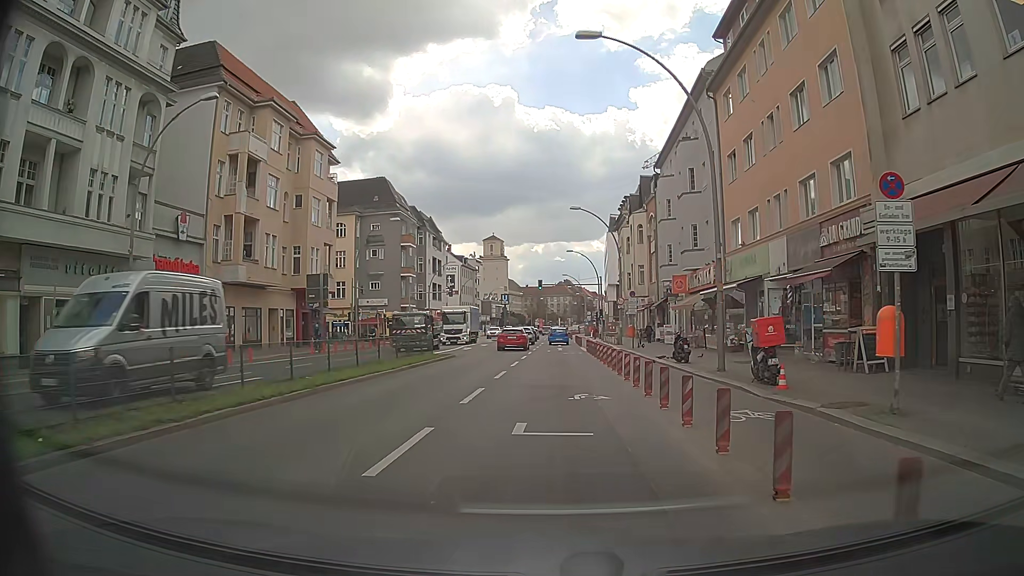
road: primary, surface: asphalt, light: Day
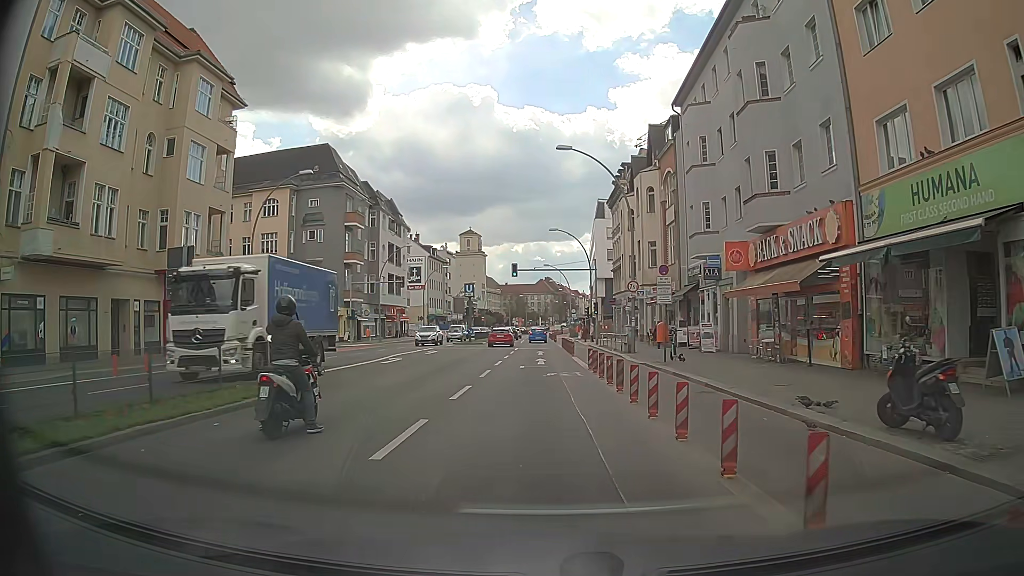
(+0.2, +17.2) m; 0°
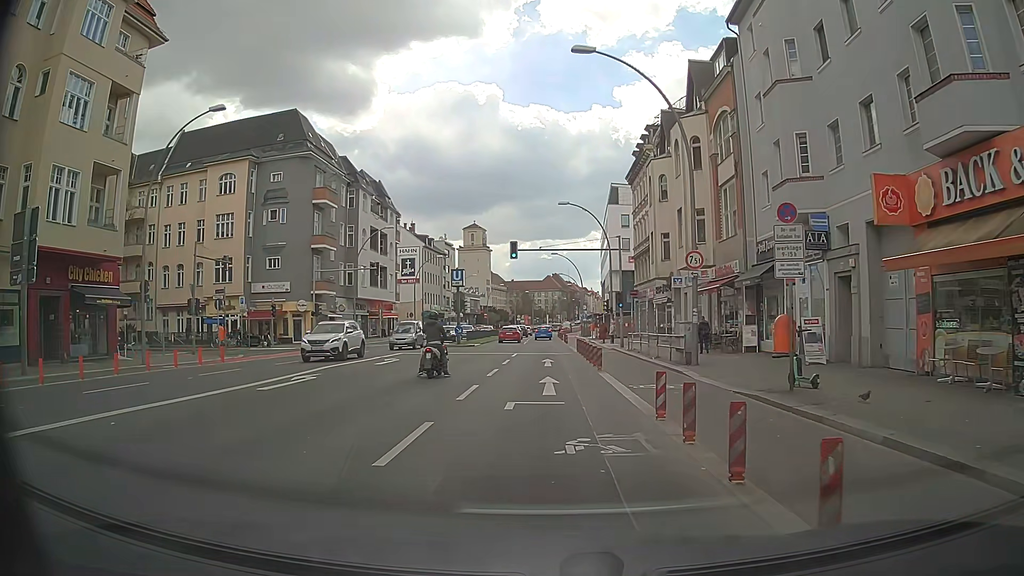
(+0.1, +12.3) m; +1°
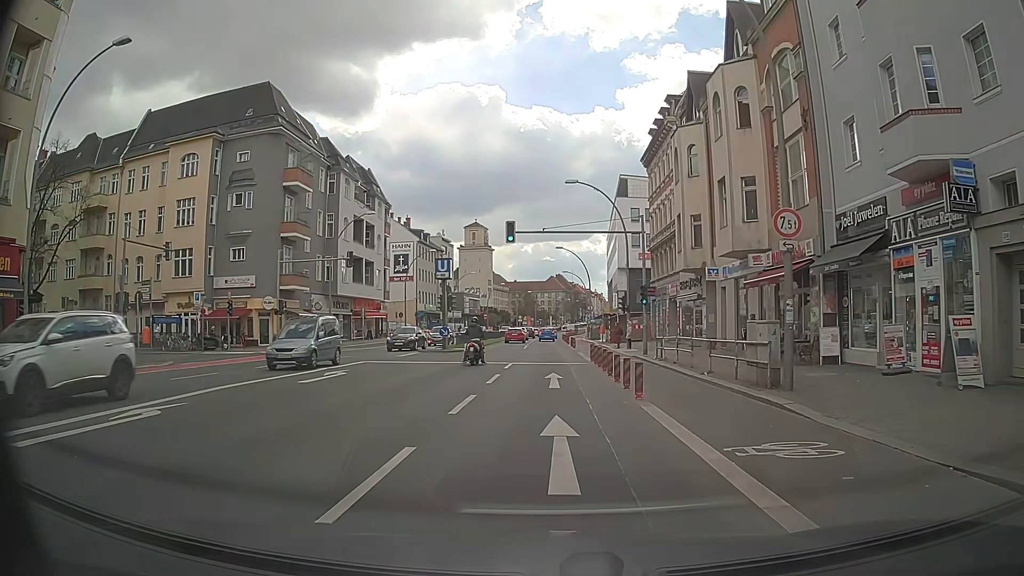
(-0.1, +8.0) m; -1°
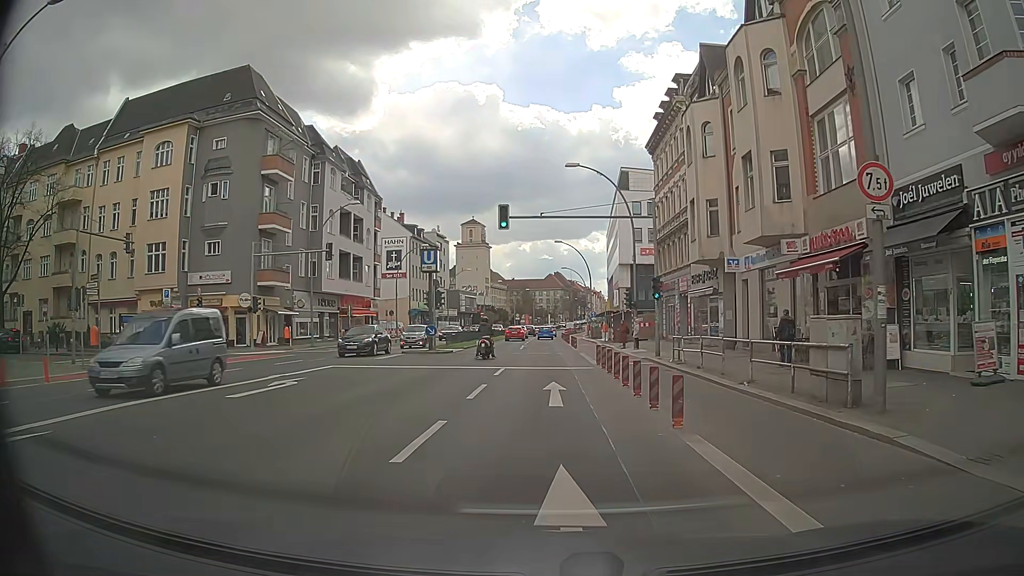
(0.0, +3.9) m; 0°
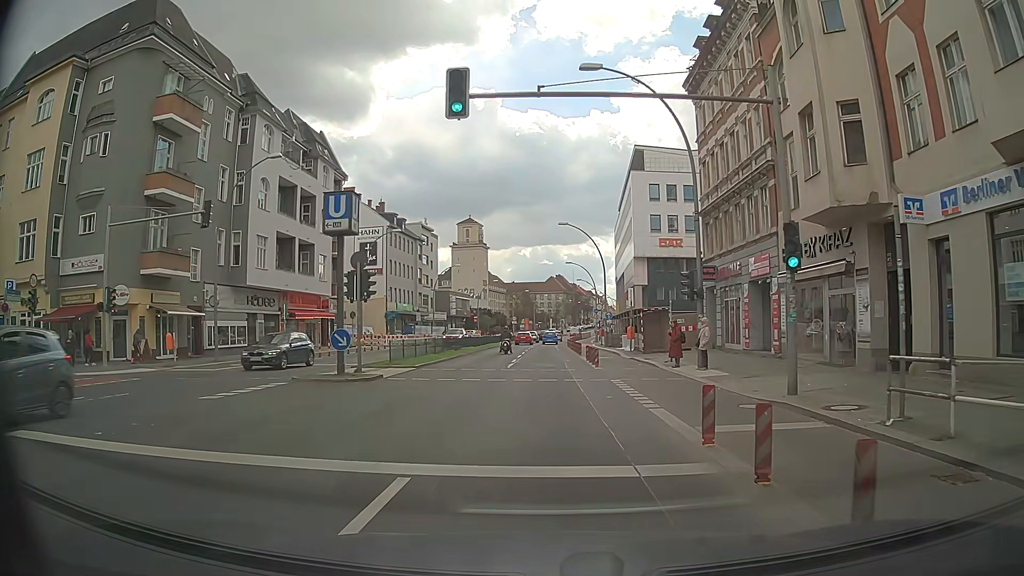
(+0.1, +15.4) m; 0°
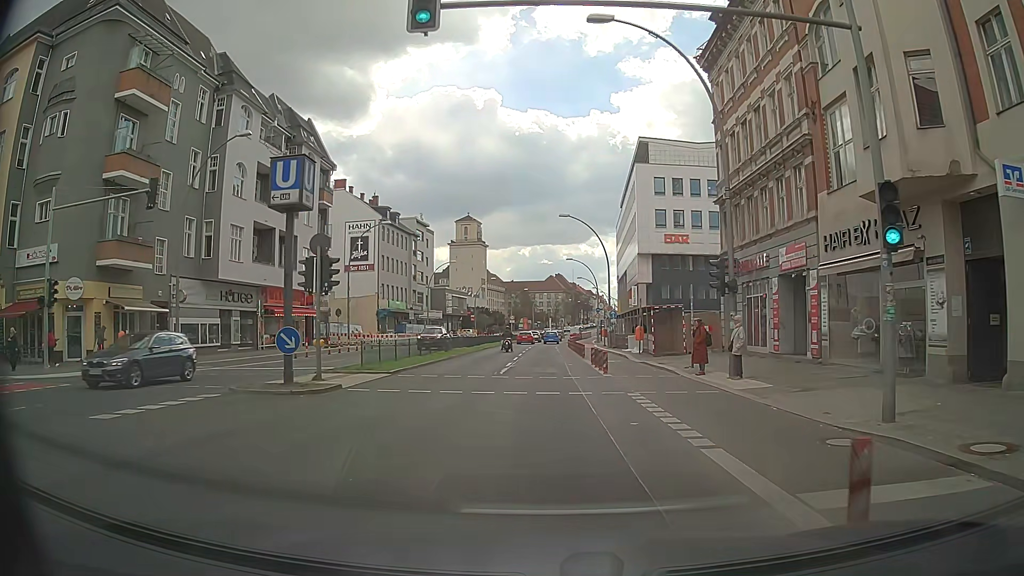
(0.0, +4.0) m; 0°
(0, +10) (0, +20) (0, +30) (0, +40) (-1, +50) (-2, +60) (-2, +70) (-1, +80) (-1, +90) (0, +100) m
